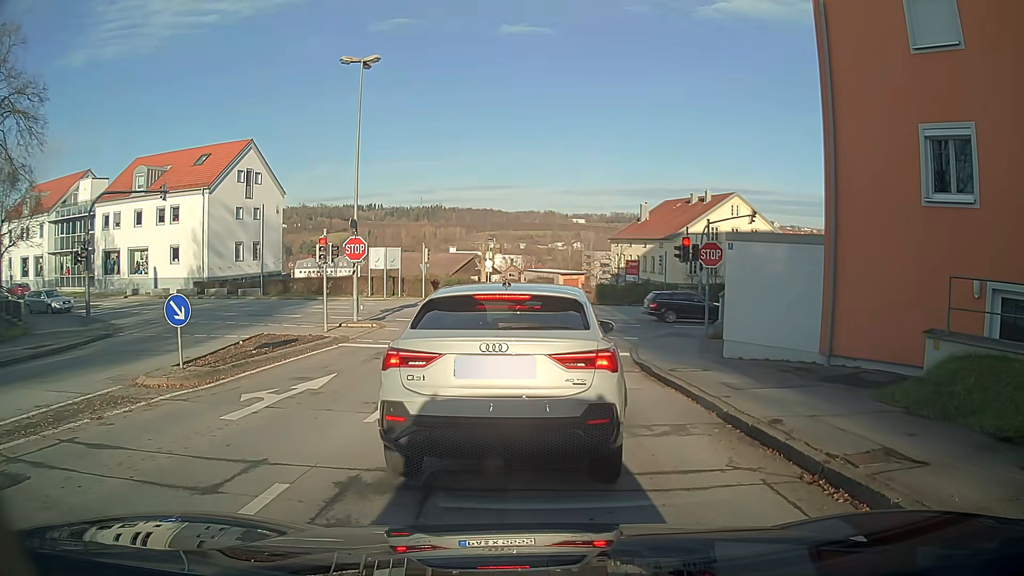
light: Day
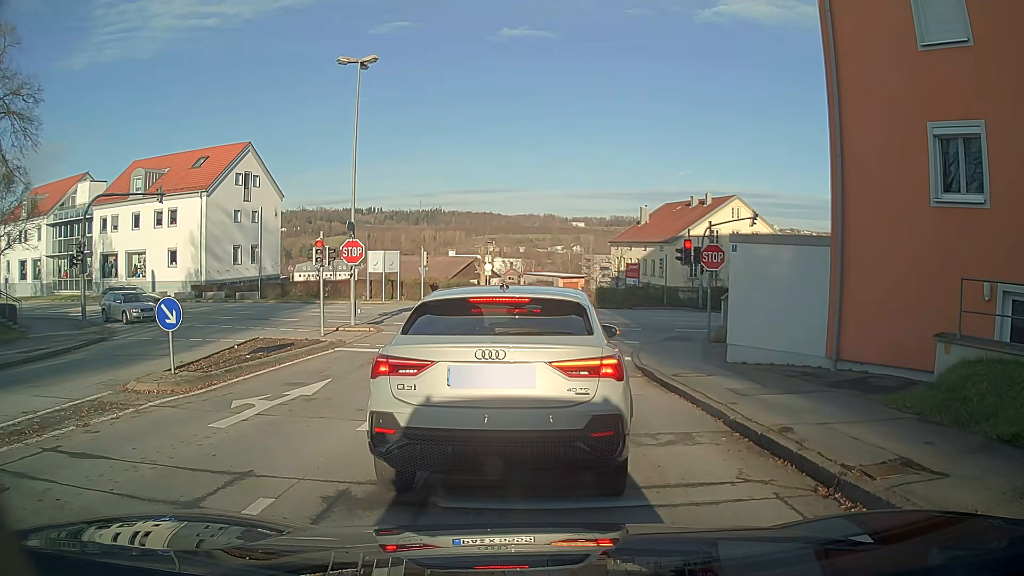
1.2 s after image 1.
(0.0, +0.3) m; 0°
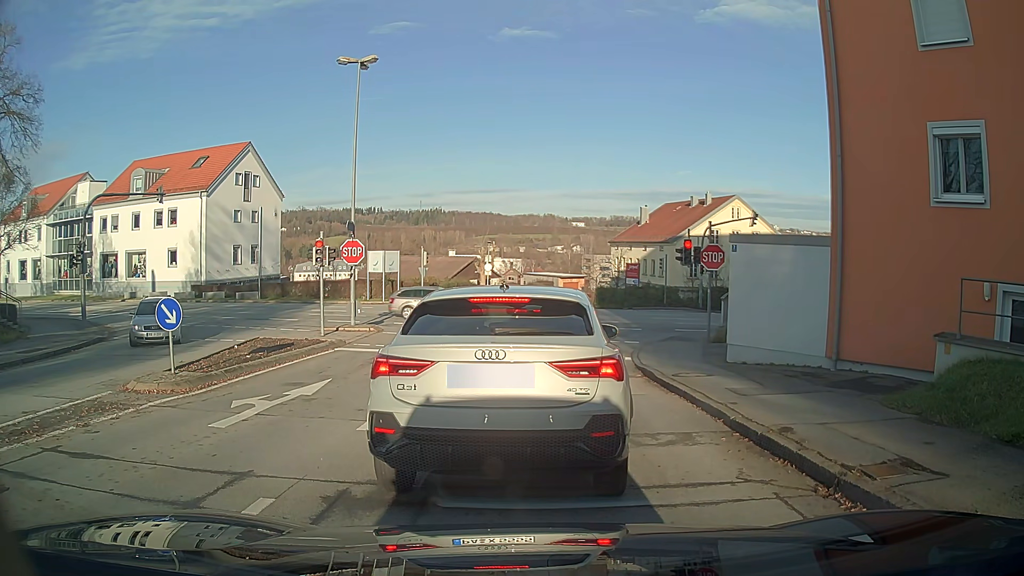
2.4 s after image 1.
(0.0, 0.0) m; 0°
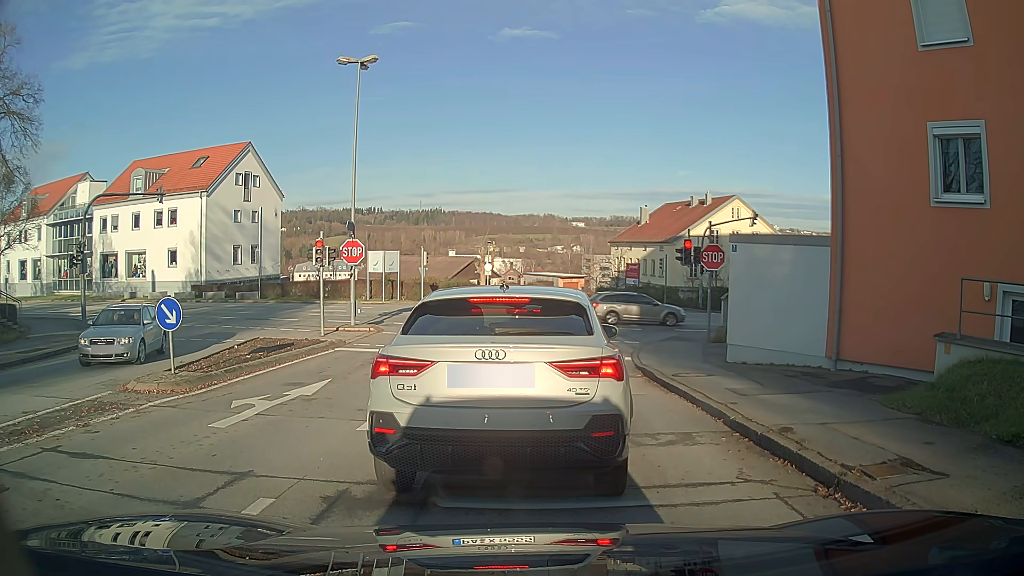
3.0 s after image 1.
(0.0, 0.0) m; 0°
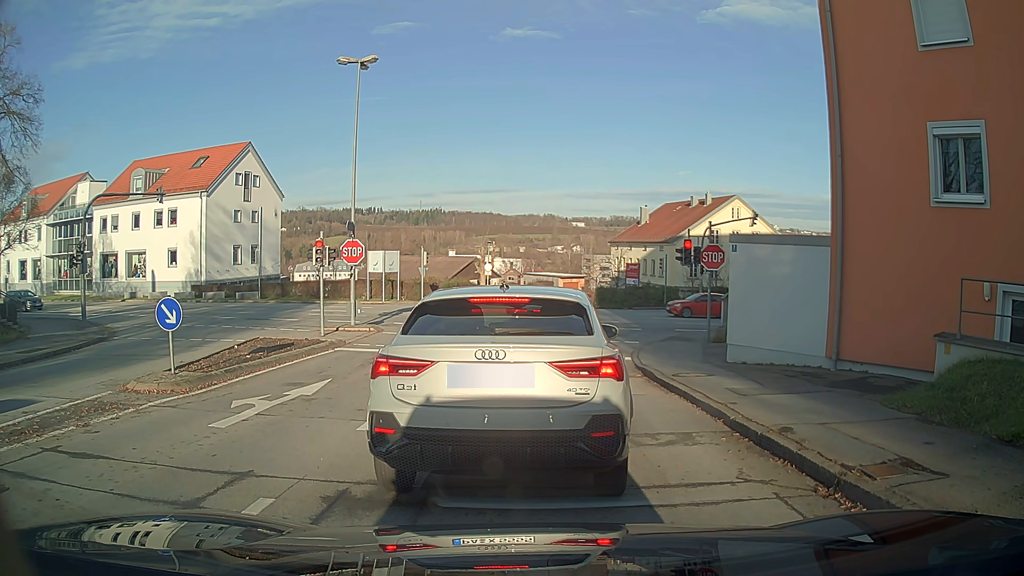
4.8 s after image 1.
(0.0, 0.0) m; 0°
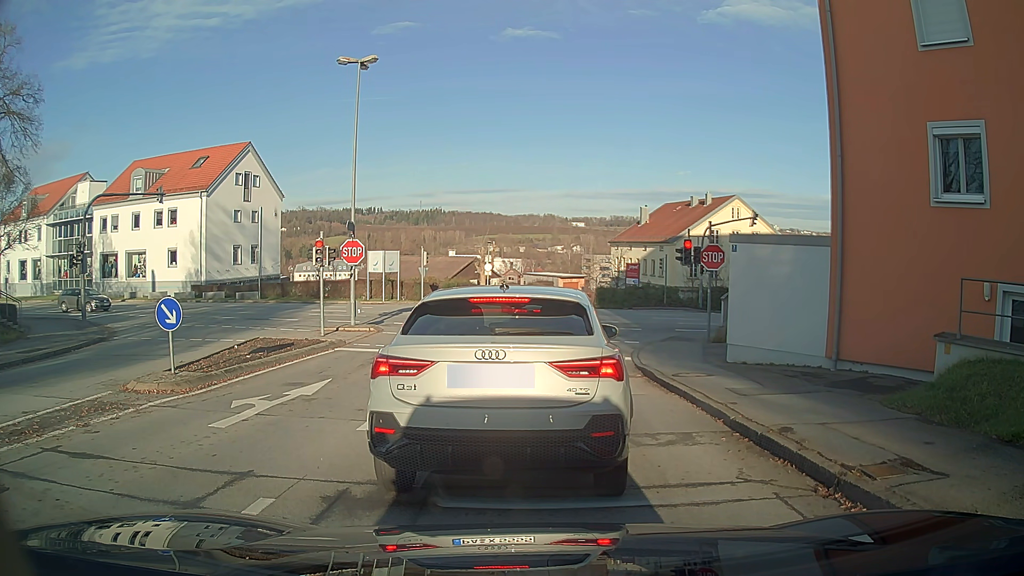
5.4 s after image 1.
(0.0, 0.0) m; 0°
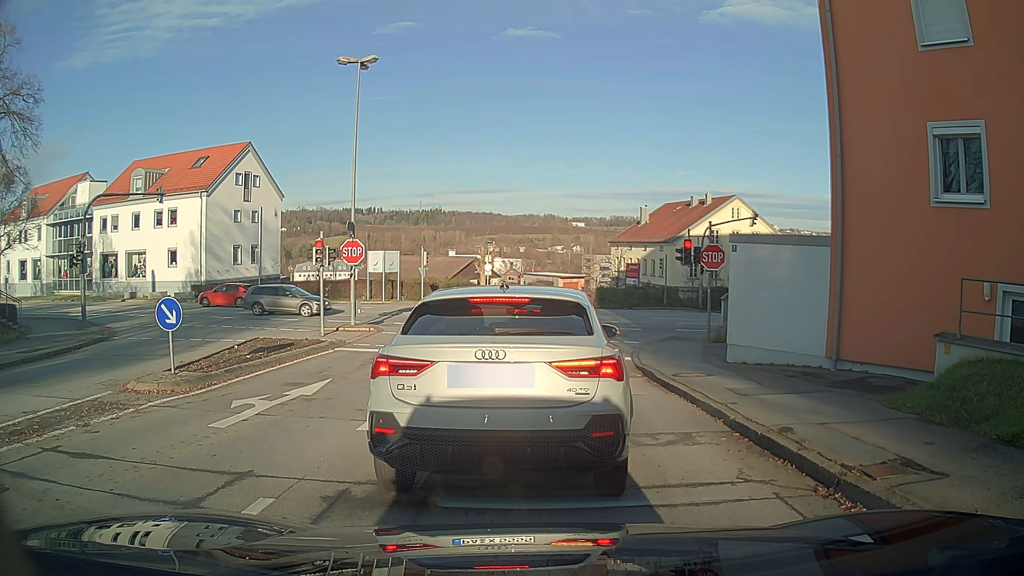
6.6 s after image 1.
(0.0, 0.0) m; 0°
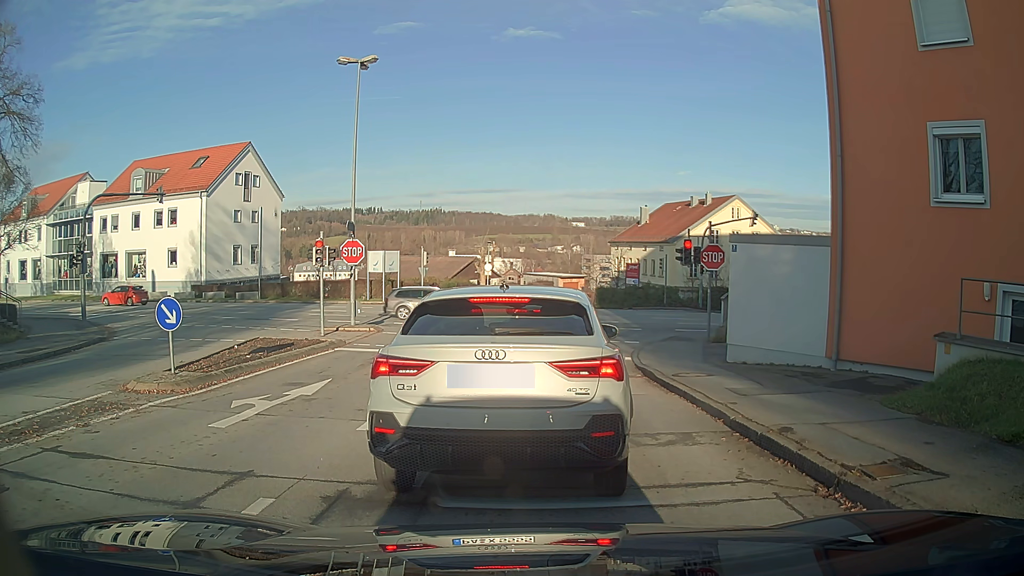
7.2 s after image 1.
(0.0, 0.0) m; 0°
